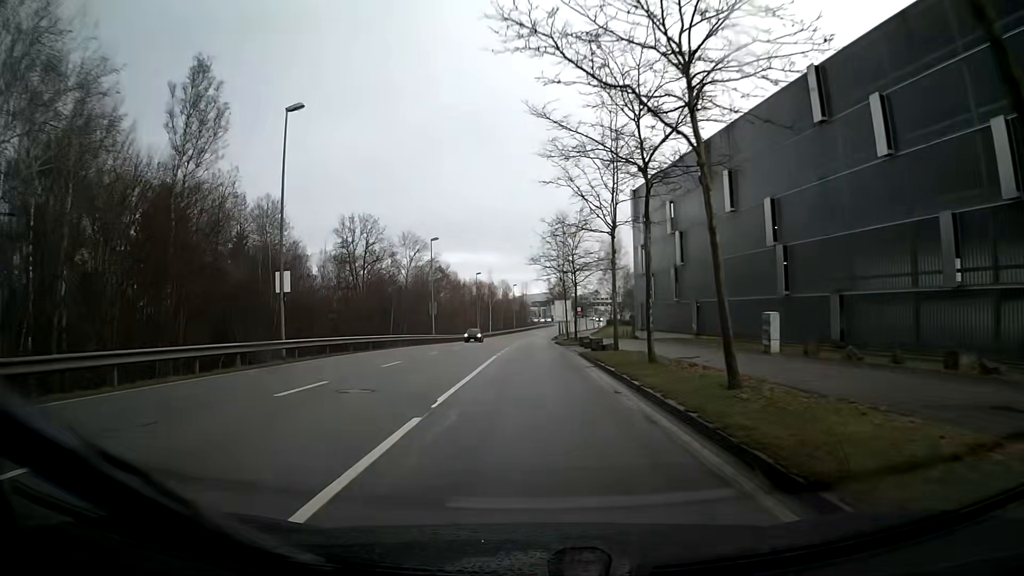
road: secondary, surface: asphalt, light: Day
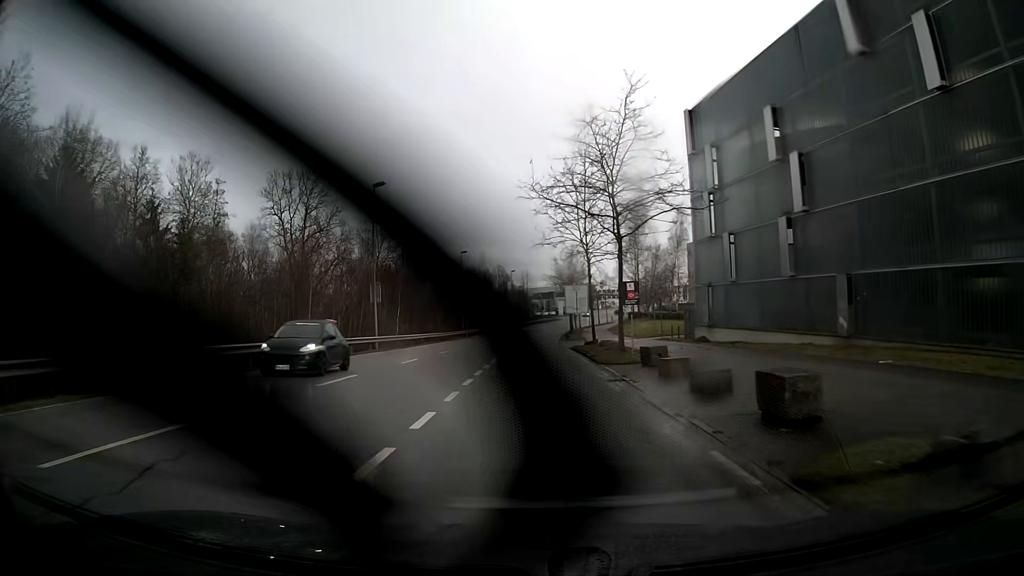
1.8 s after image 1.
(-0.1, +24.7) m; 0°
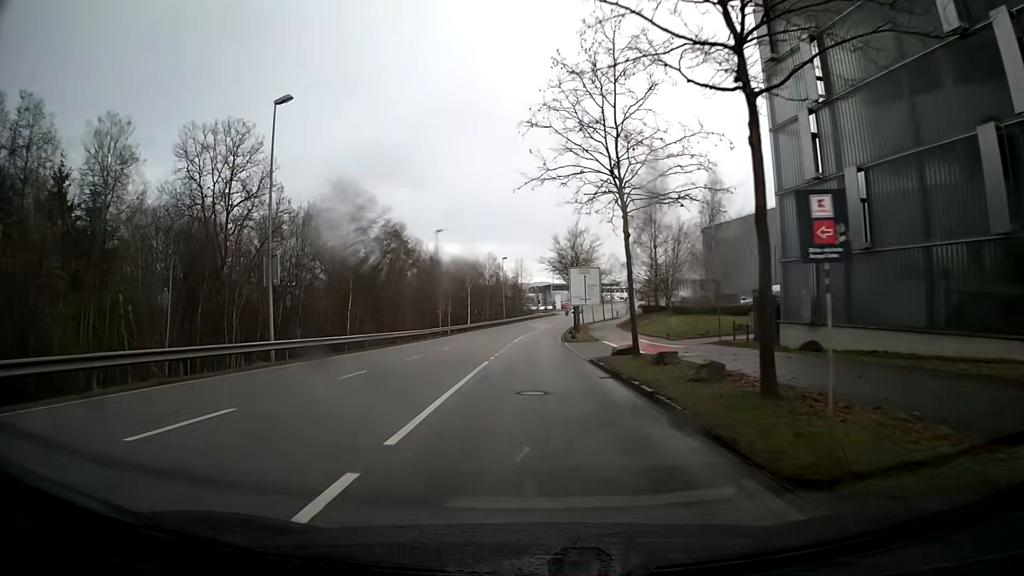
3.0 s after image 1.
(+0.1, +16.2) m; +1°
